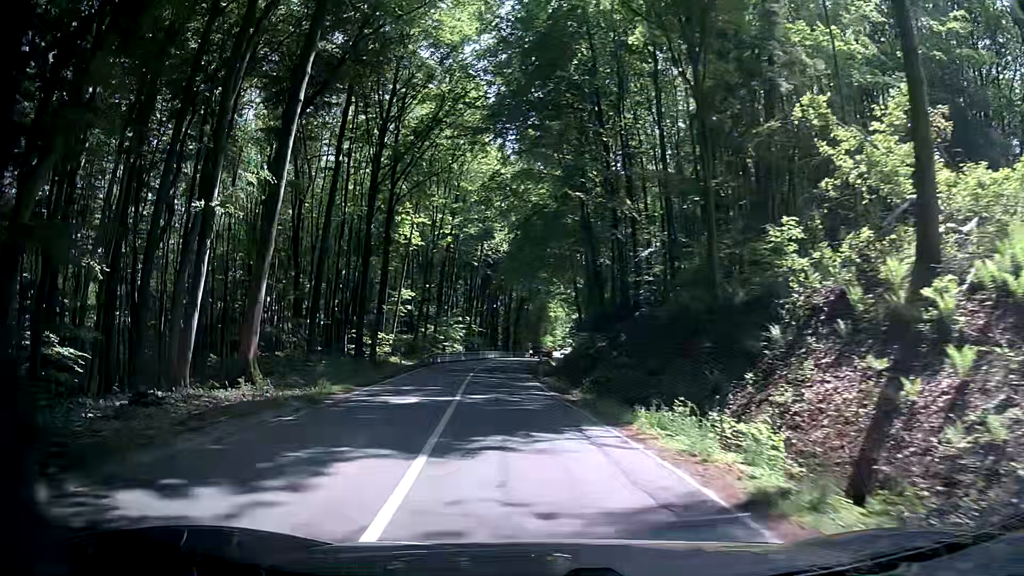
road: secondary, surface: asphalt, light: Day
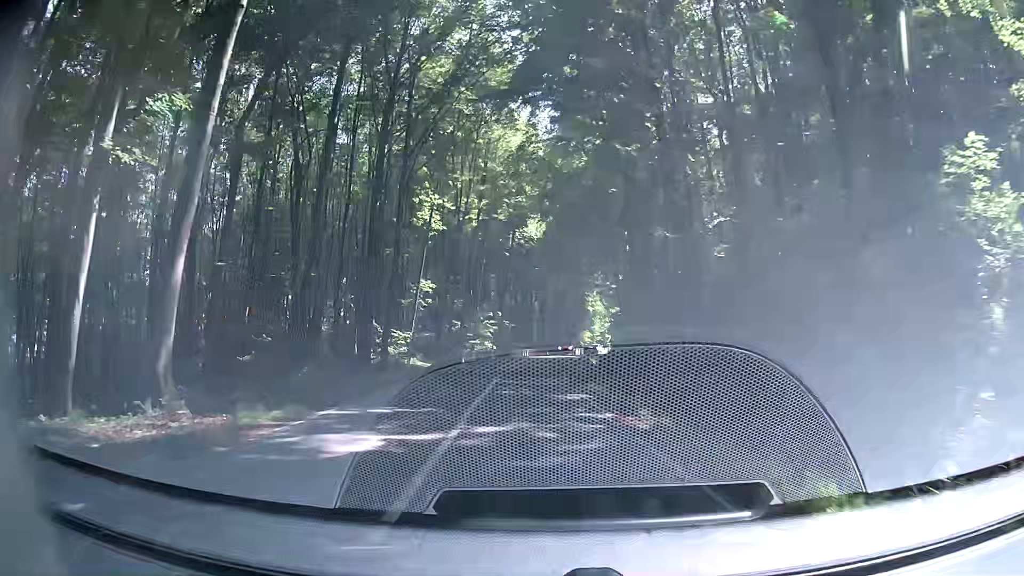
(-0.3, +6.9) m; -7°
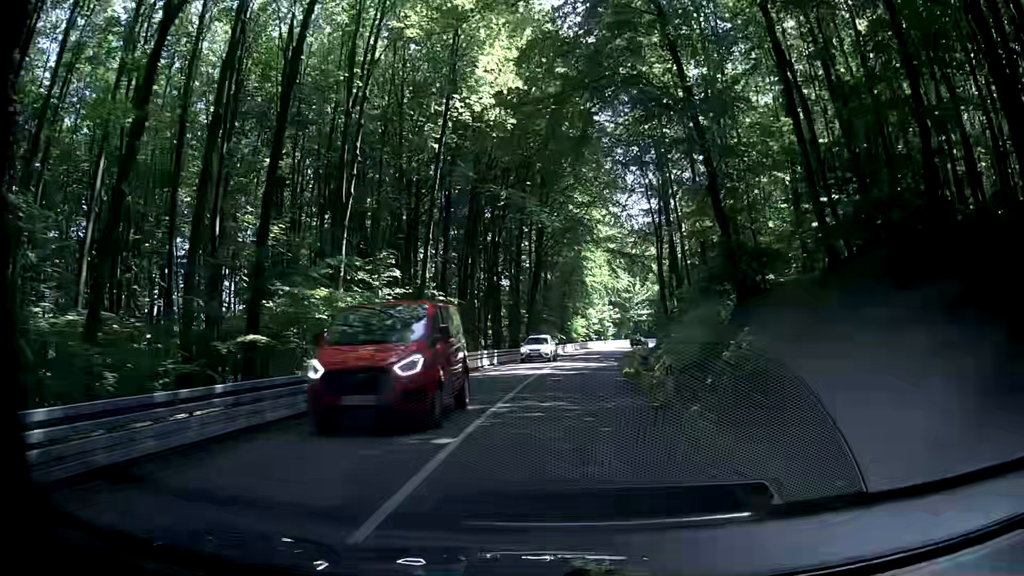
(+0.1, +42.2) m; +2°
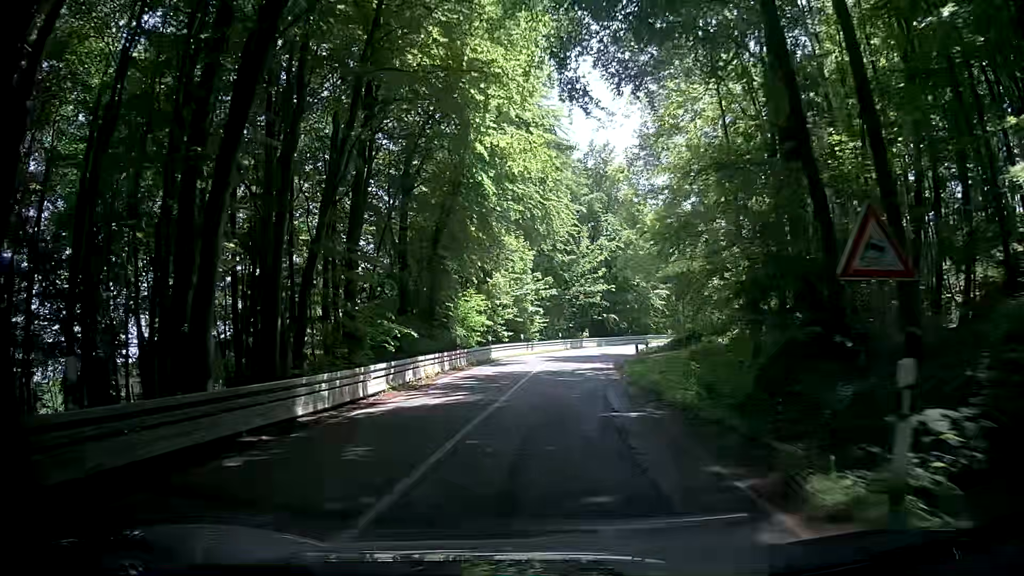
(+4.6, +48.1) m; +11°
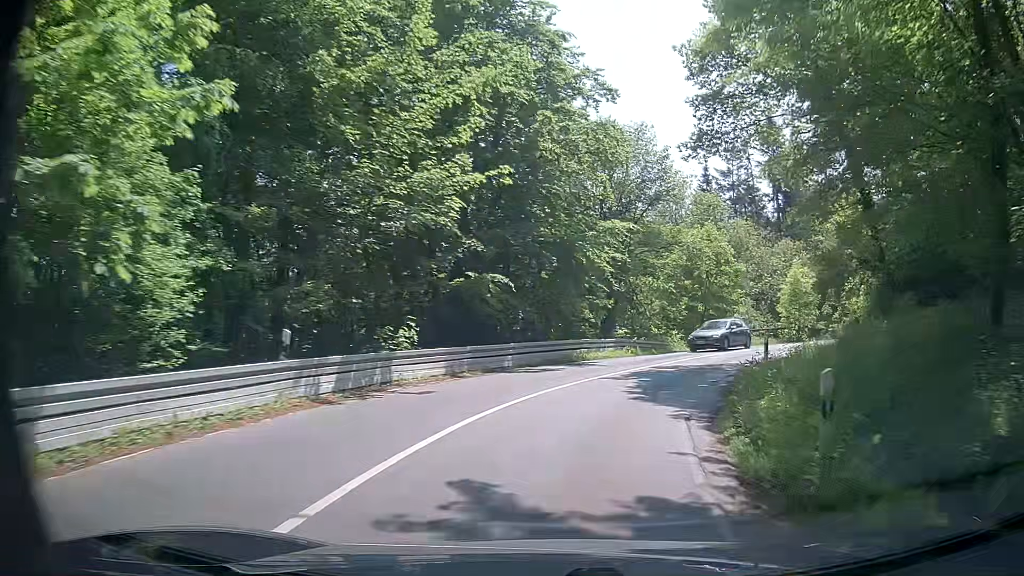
(+0.9, +40.9) m; +9°
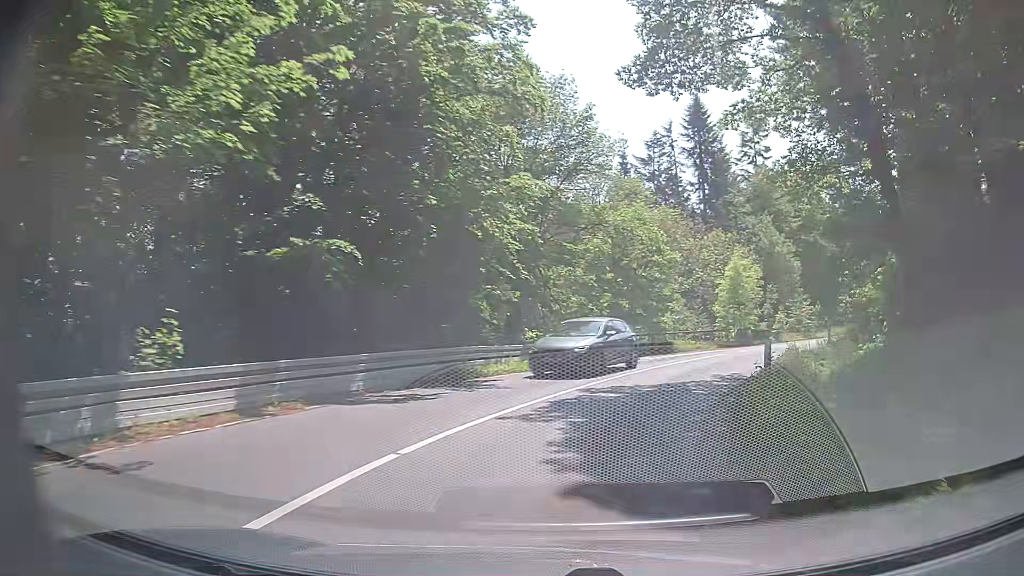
(+0.5, +7.7) m; +8°
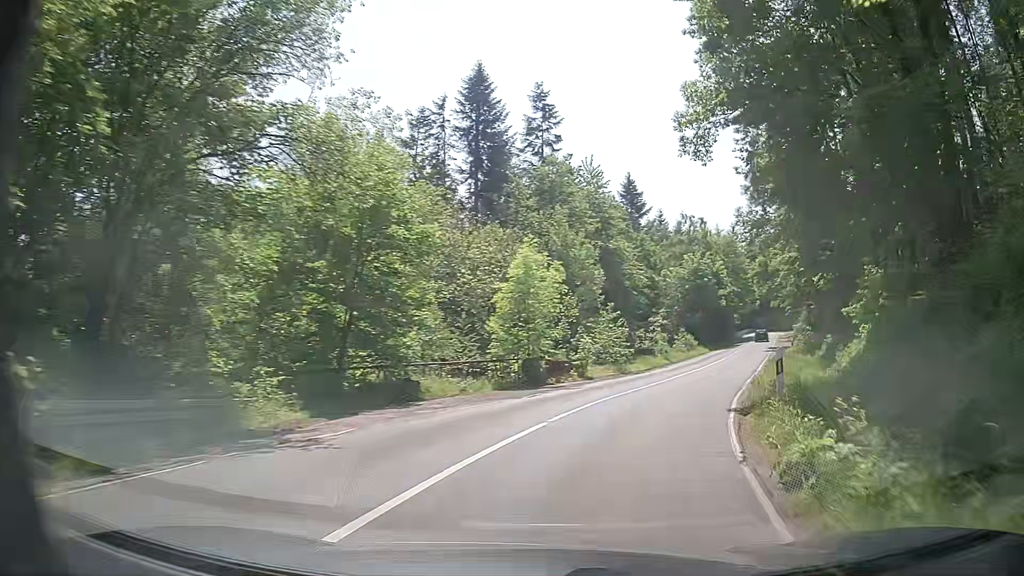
(+2.6, +15.3) m; +20°
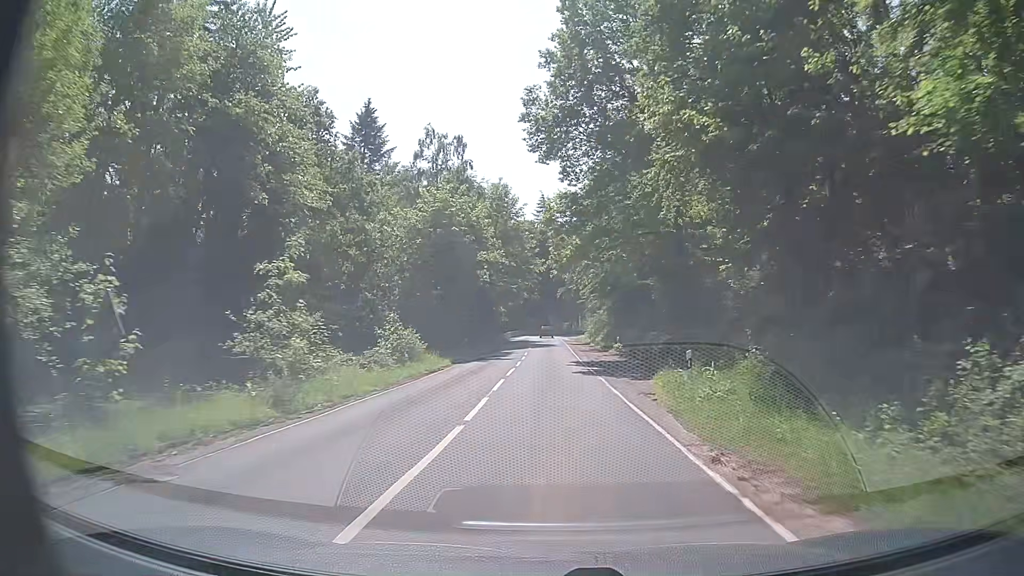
(+8.8, +32.9) m; +21°
